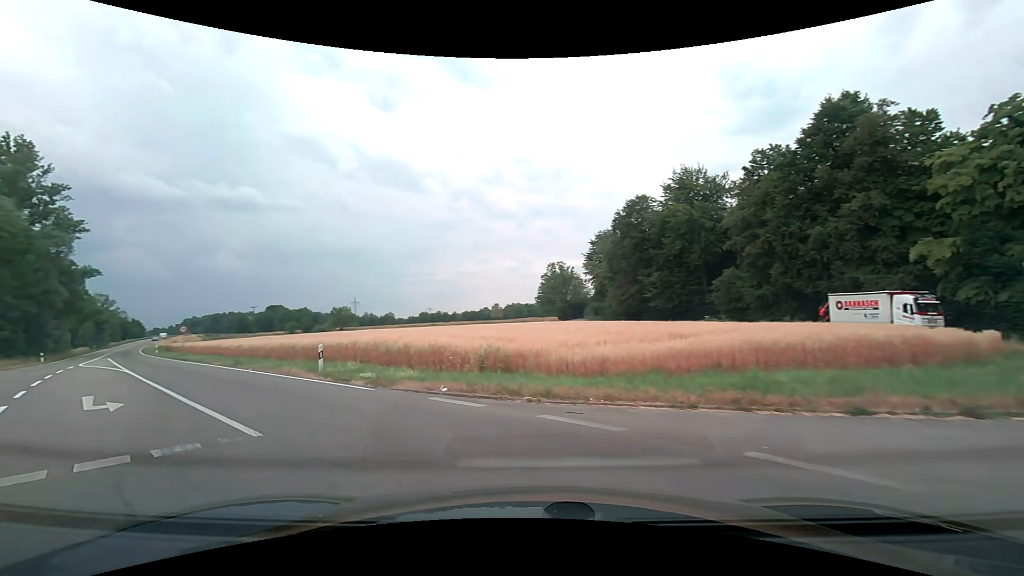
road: unclassified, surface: asphalt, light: Day
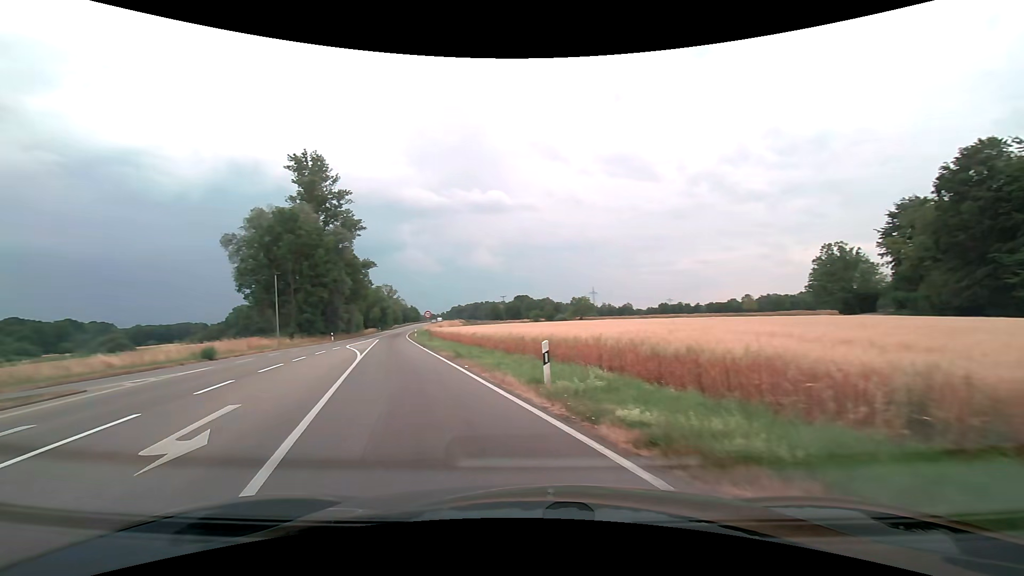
(-2.0, +7.8) m; -27°
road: secondary
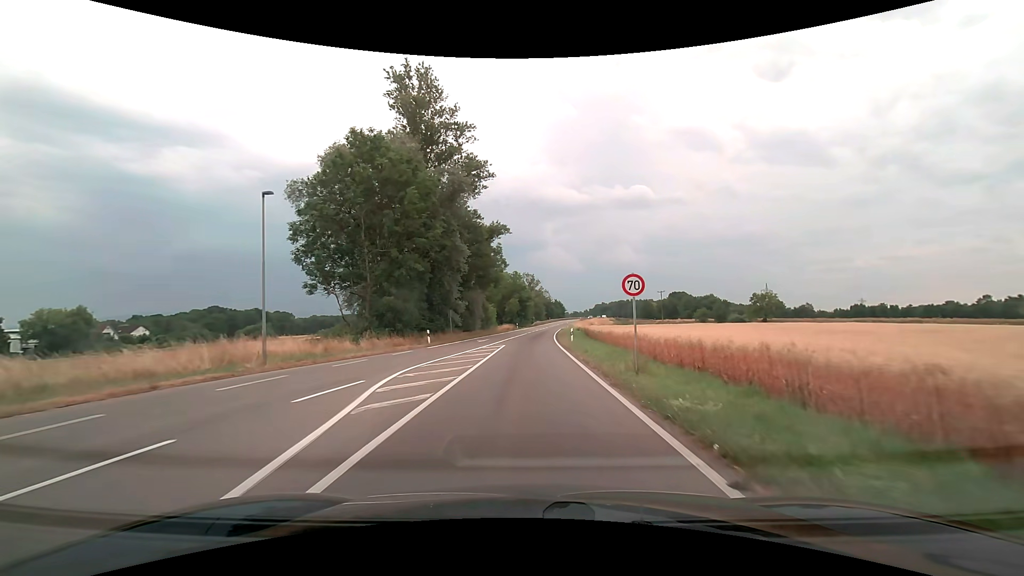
(-6.5, +28.4) m; -15°
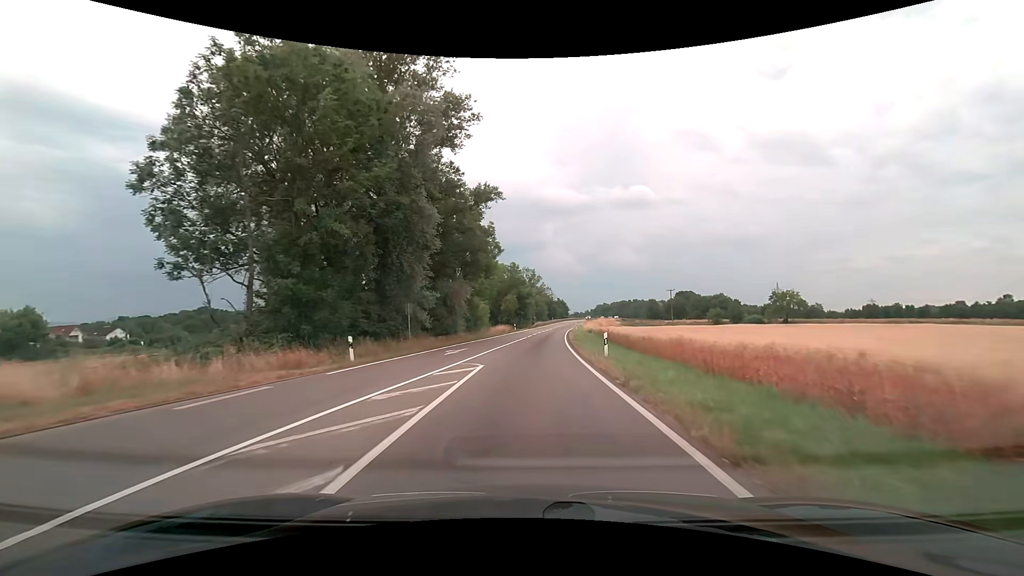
(0.0, +15.1) m; 0°
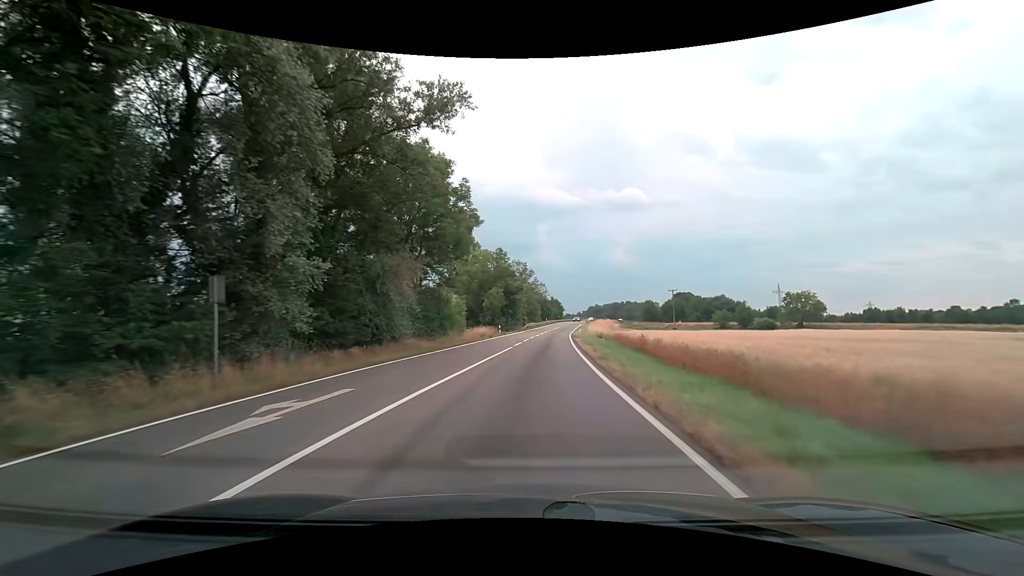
(+0.2, +16.7) m; +1°
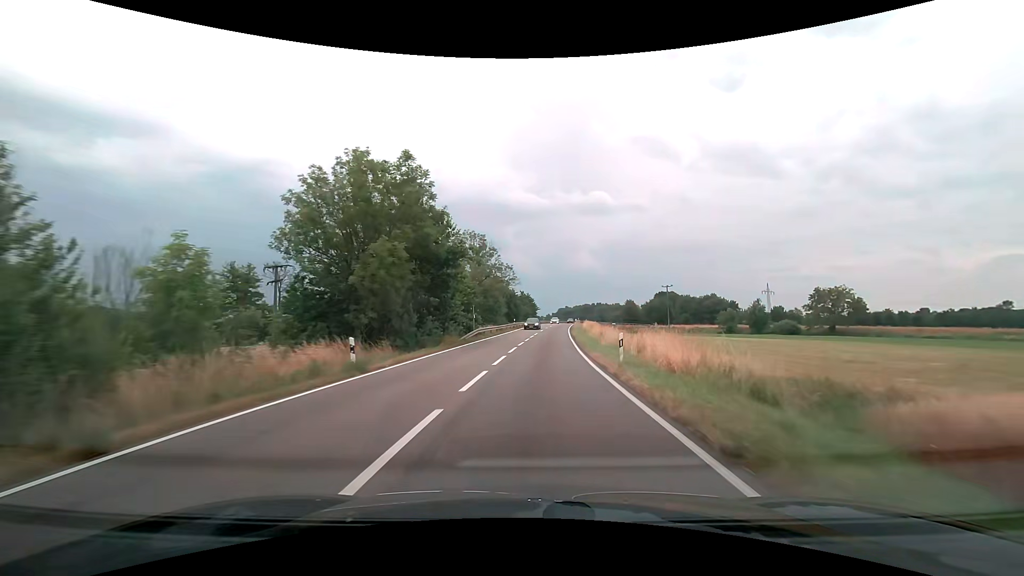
(+1.3, +37.3) m; +4°
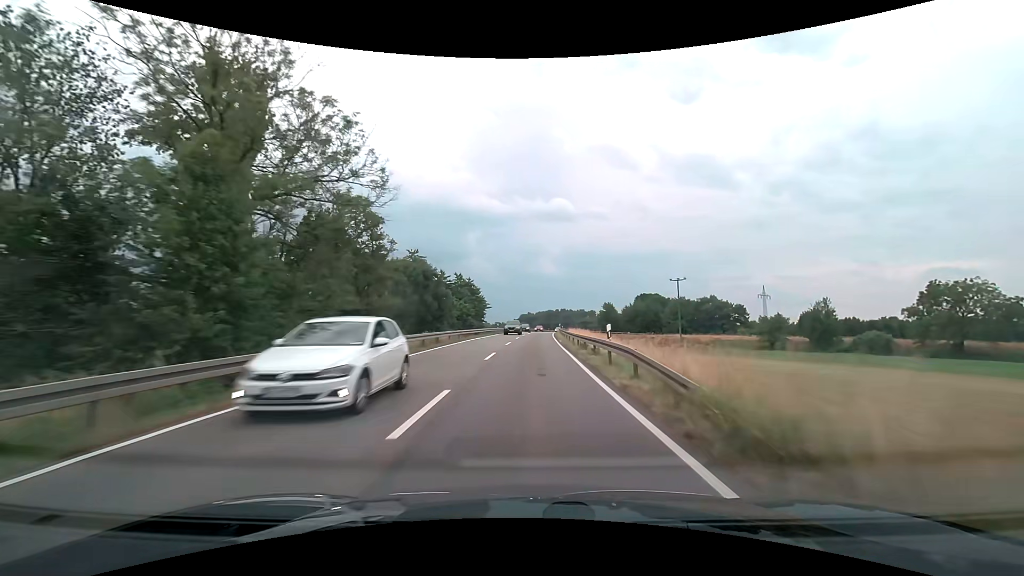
(+2.2, +52.2) m; +4°
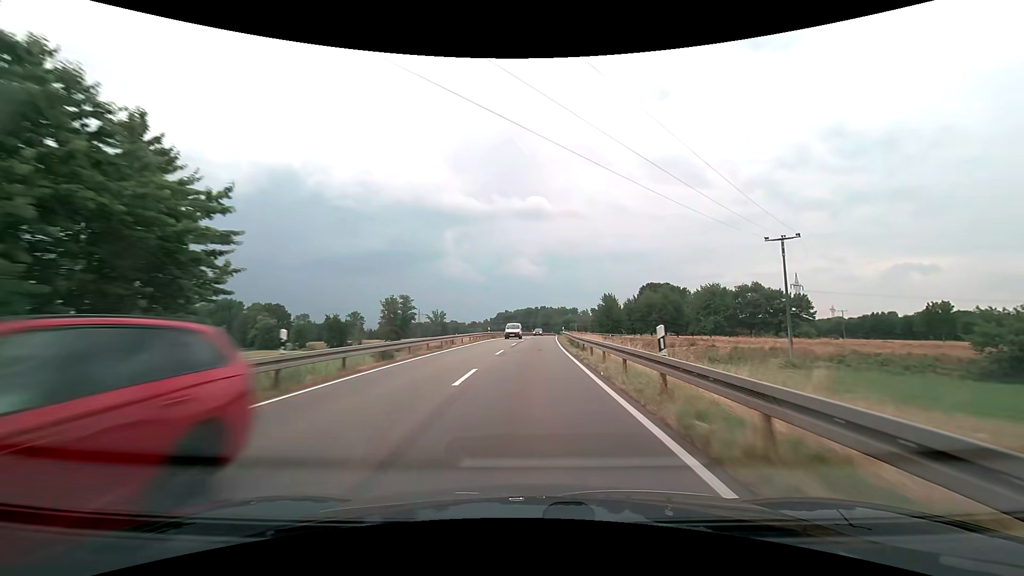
(+1.1, +55.3) m; +2°
(0, +10) (0, +20) (+1, +30) (+1, +40) (+1, +50) (+2, +60) (+2, +70) (+3, +80) (+4, +90) (+5, +100) m
